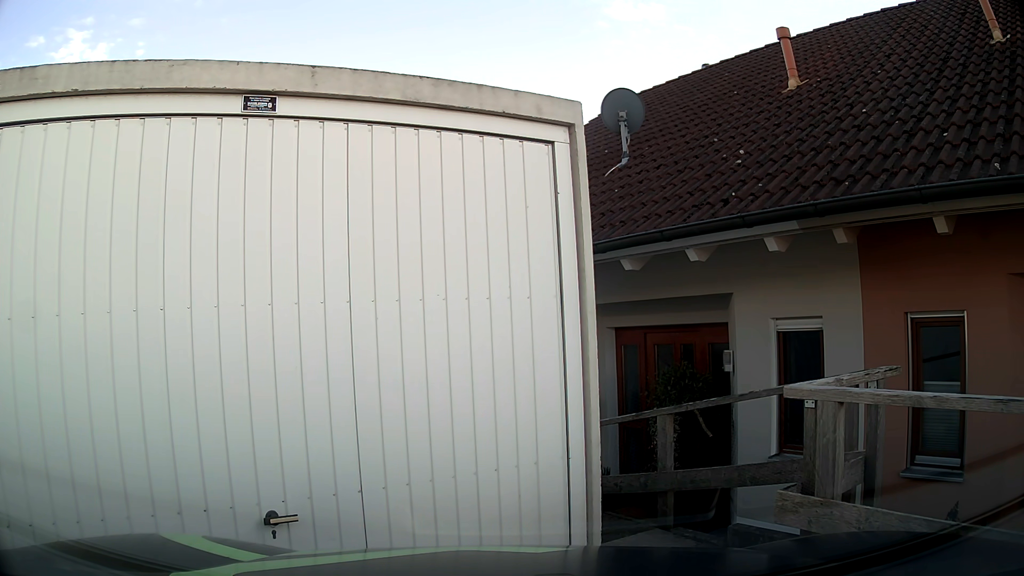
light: Day
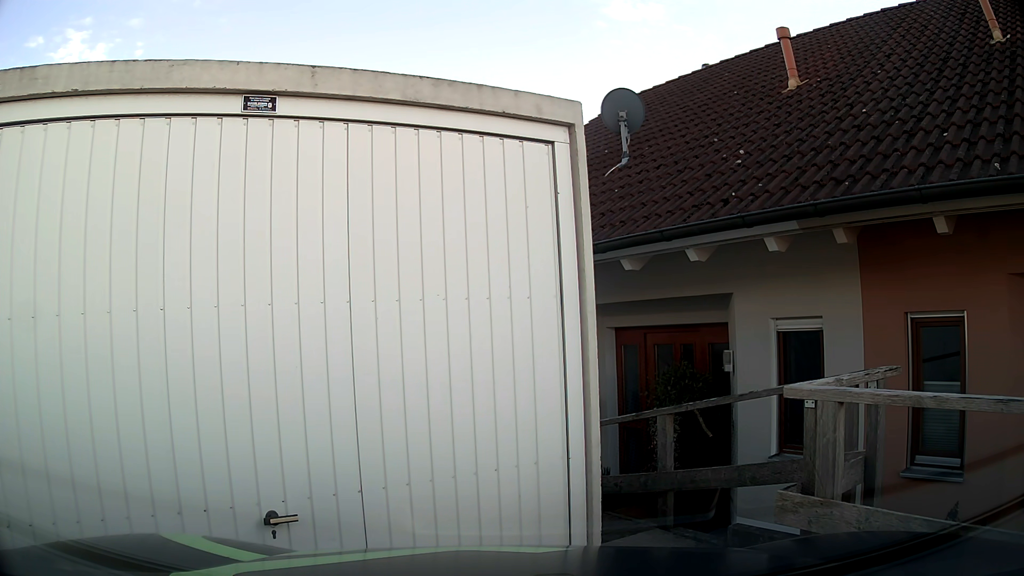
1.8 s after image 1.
(0.0, 0.0) m; 0°
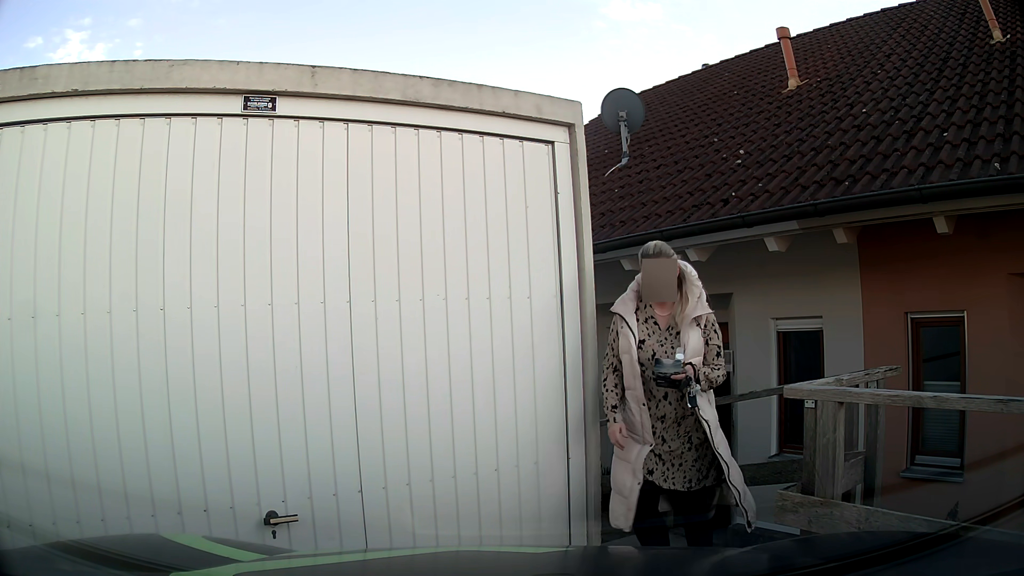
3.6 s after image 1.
(0.0, 0.0) m; 0°
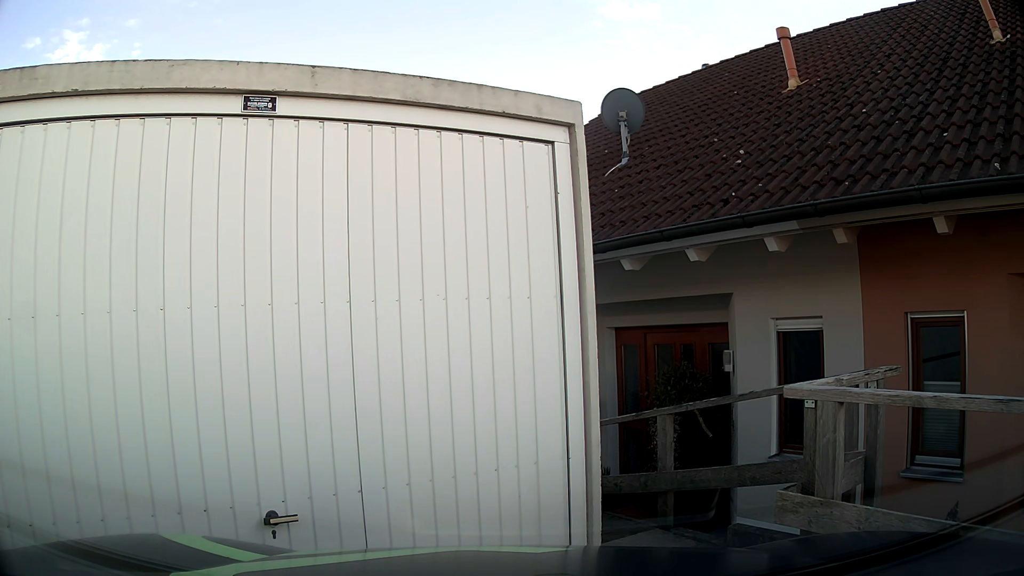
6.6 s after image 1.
(0.0, 0.0) m; 0°
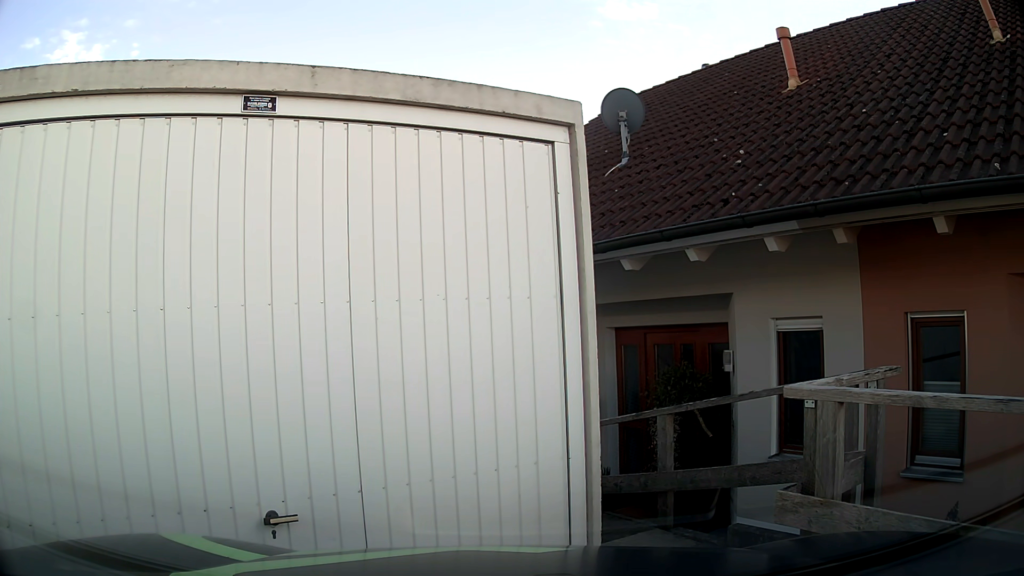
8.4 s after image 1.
(0.0, 0.0) m; 0°
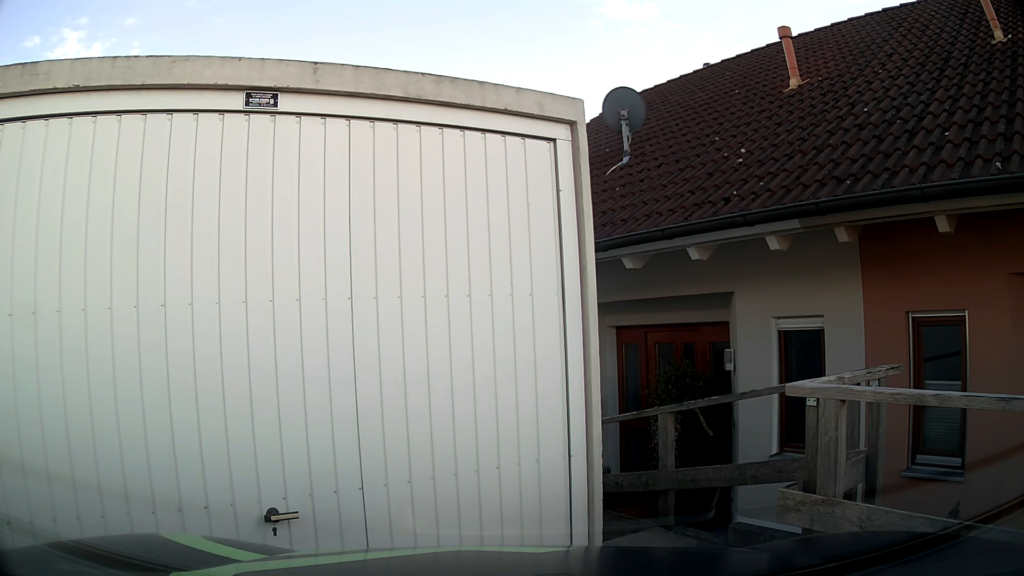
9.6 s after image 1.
(0.0, 0.0) m; 0°
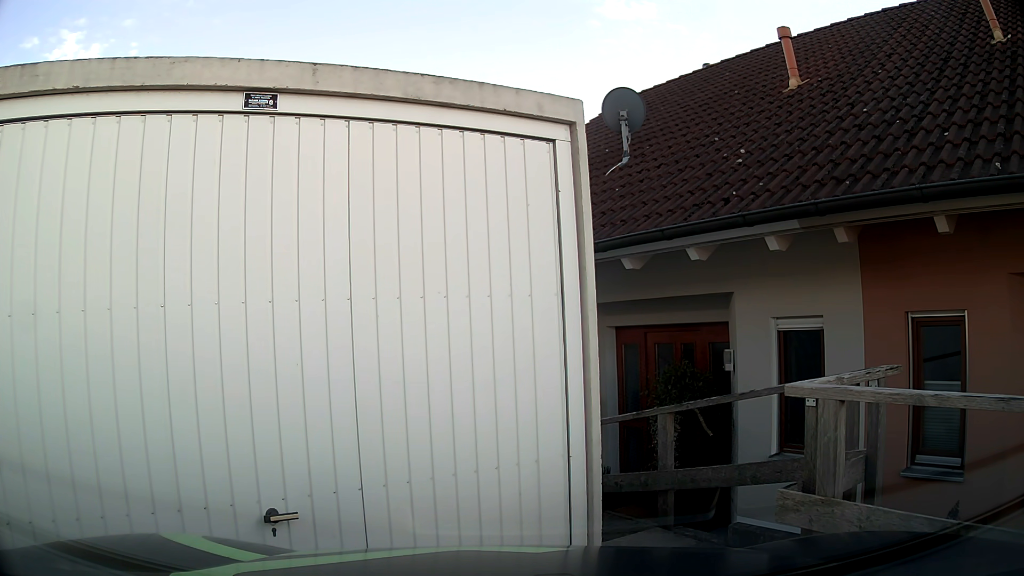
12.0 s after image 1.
(0.0, +0.1) m; 0°
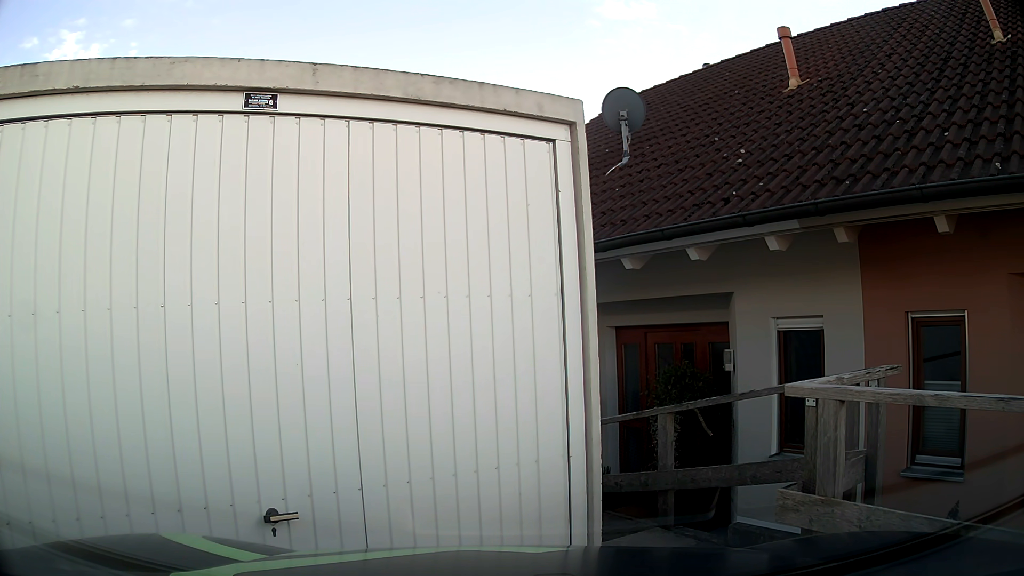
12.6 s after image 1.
(0.0, 0.0) m; 0°
